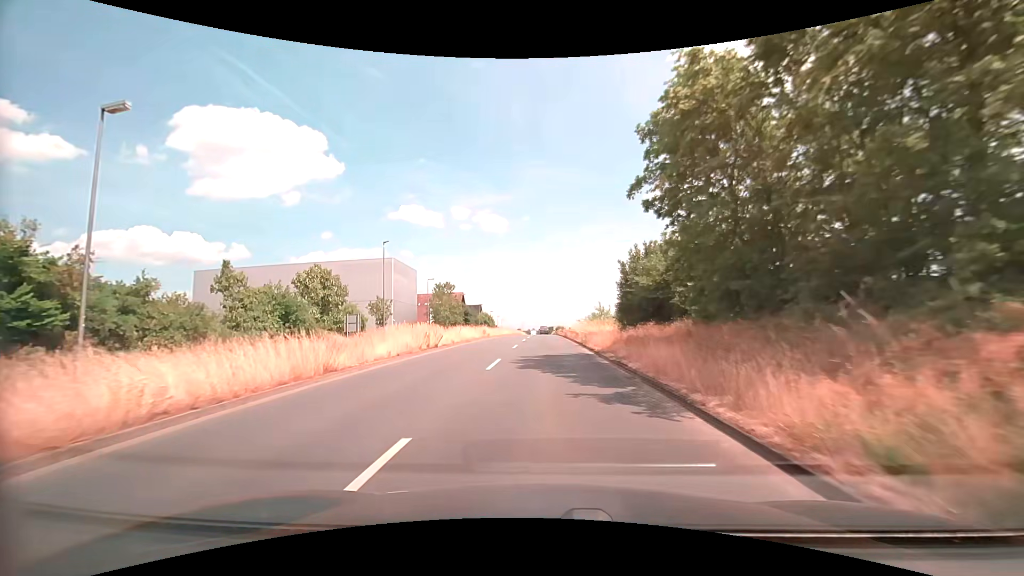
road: primary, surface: asphalt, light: Day
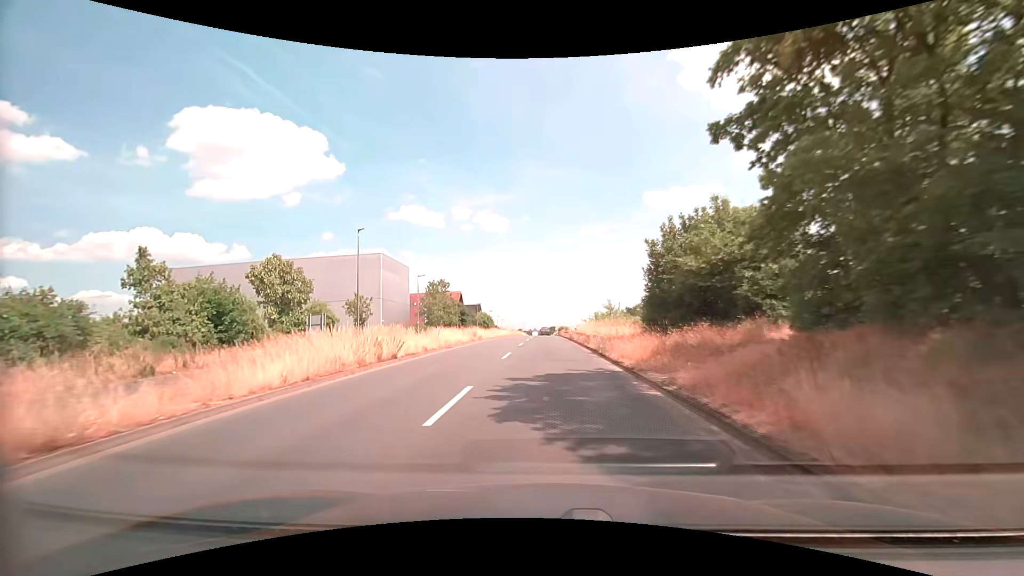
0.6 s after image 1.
(0.0, +7.4) m; -1°
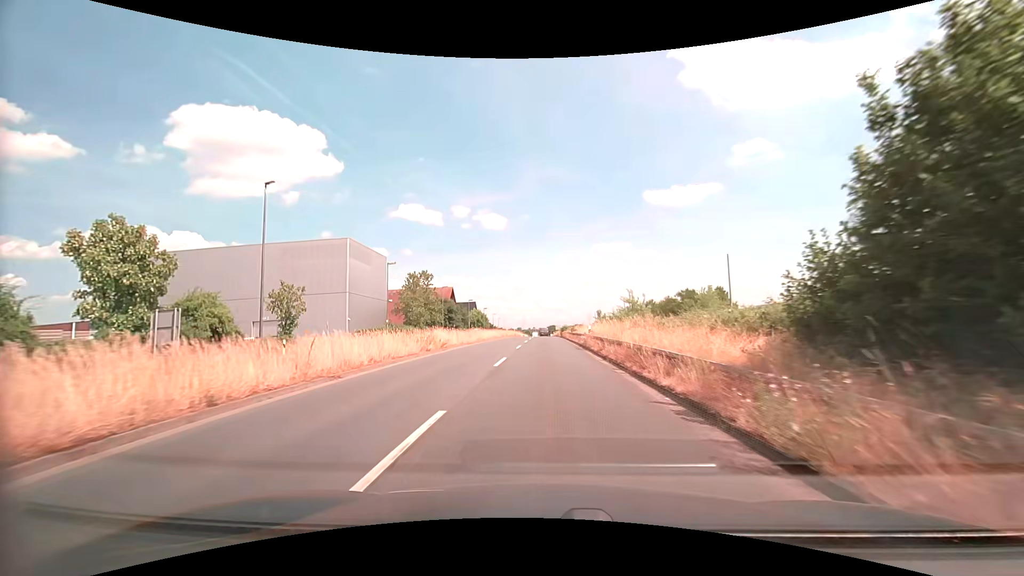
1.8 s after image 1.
(+0.2, +14.9) m; 0°
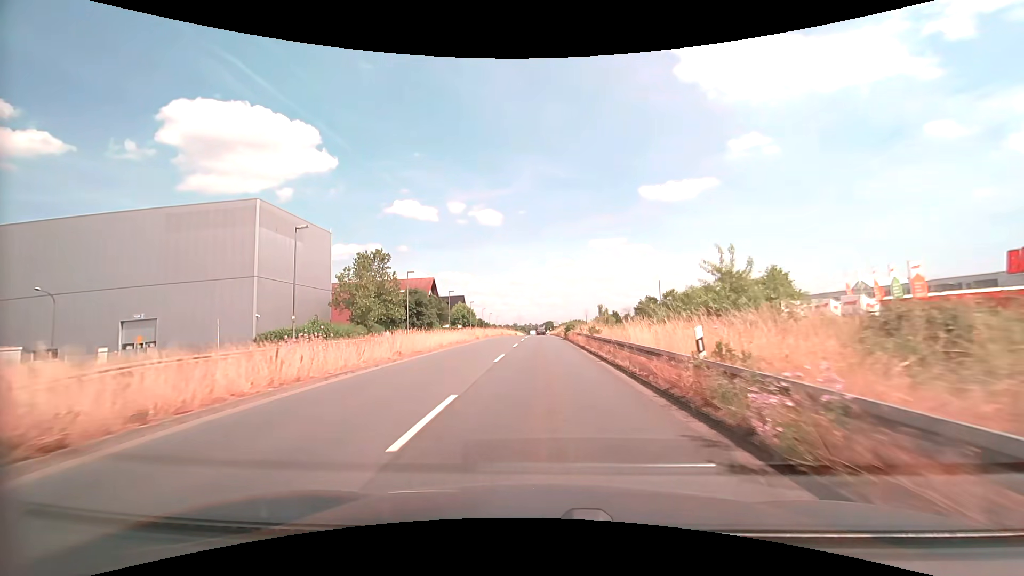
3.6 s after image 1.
(+0.3, +22.5) m; +1°
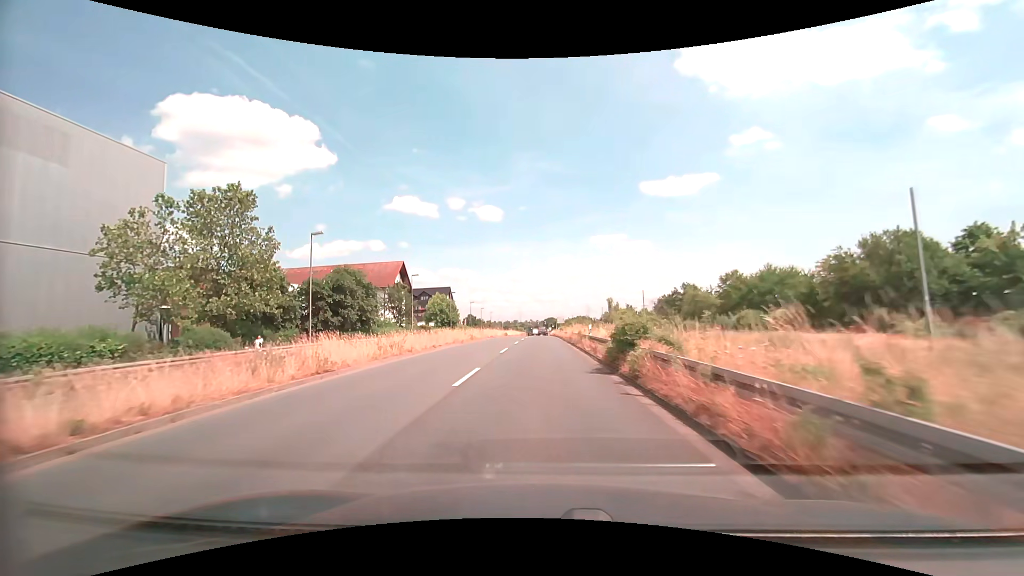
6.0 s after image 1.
(+0.2, +30.8) m; 0°
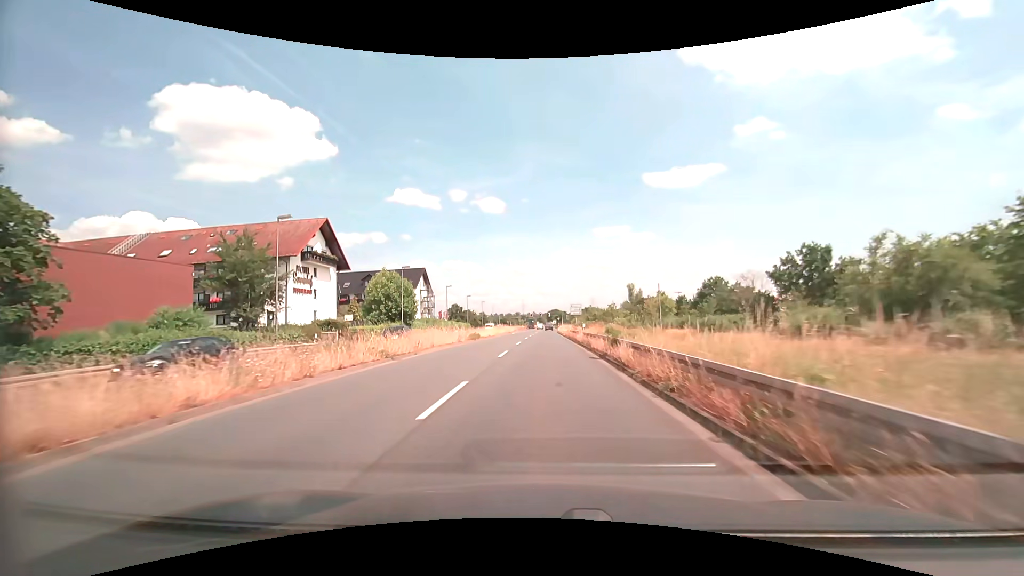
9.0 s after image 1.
(-0.3, +39.8) m; 0°
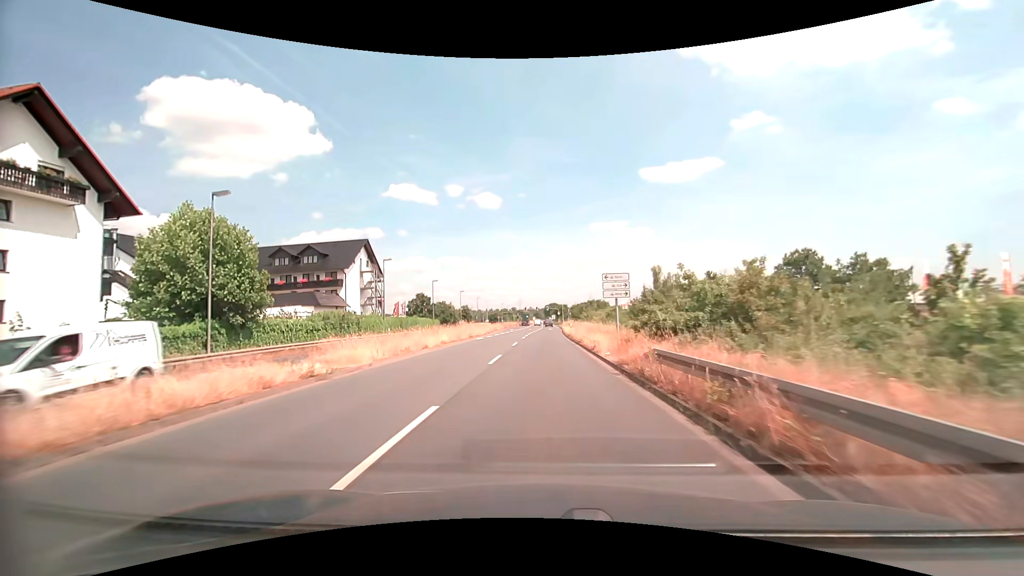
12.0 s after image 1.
(+0.1, +39.3) m; 0°
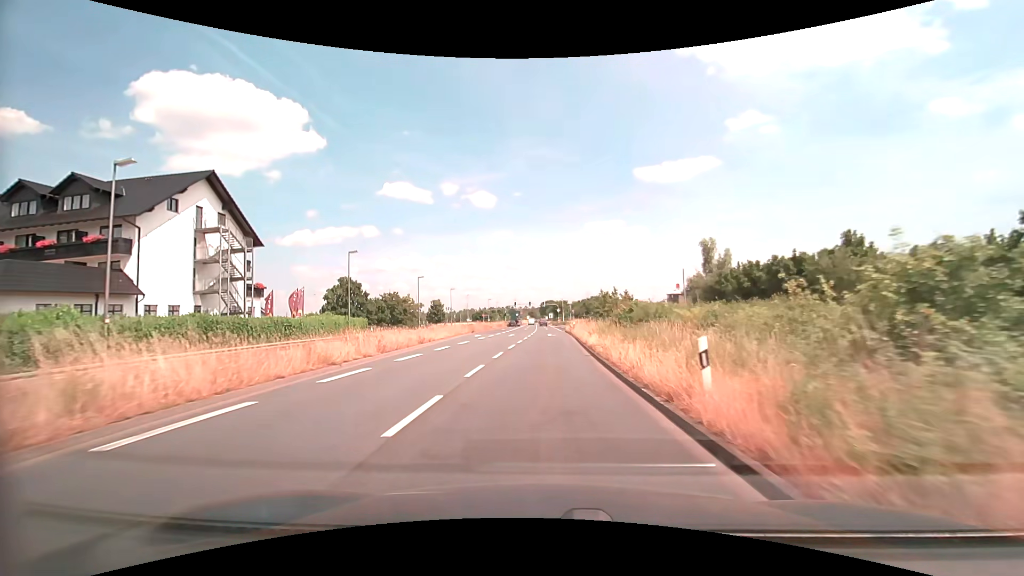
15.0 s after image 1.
(+0.2, +40.0) m; +1°
(0, +10) (0, +20) (0, +30) (0, +40) (0, +50) (+1, +60) (+1, +70) (+2, +80) (+3, +90) (+3, +100) m
